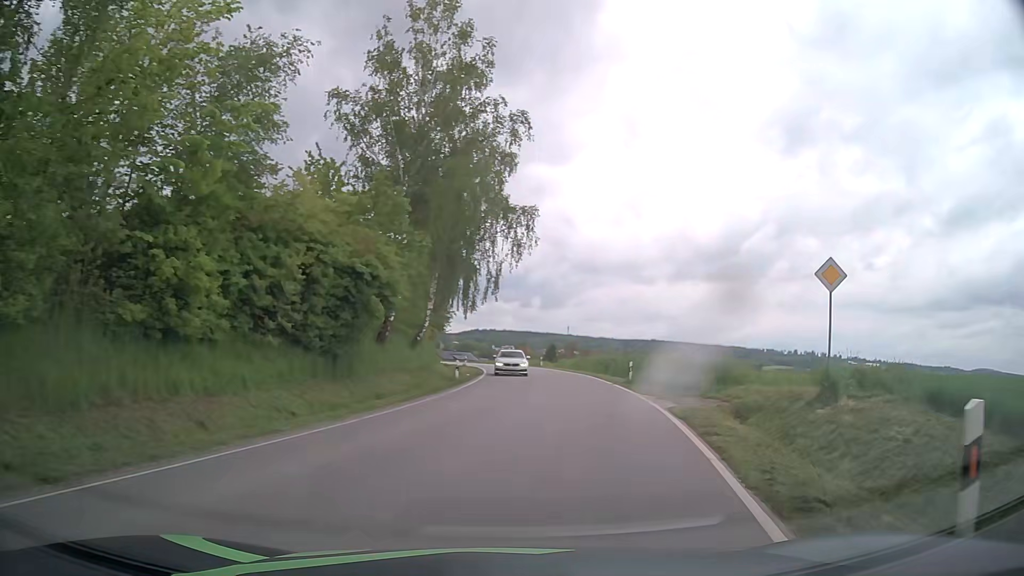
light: Day
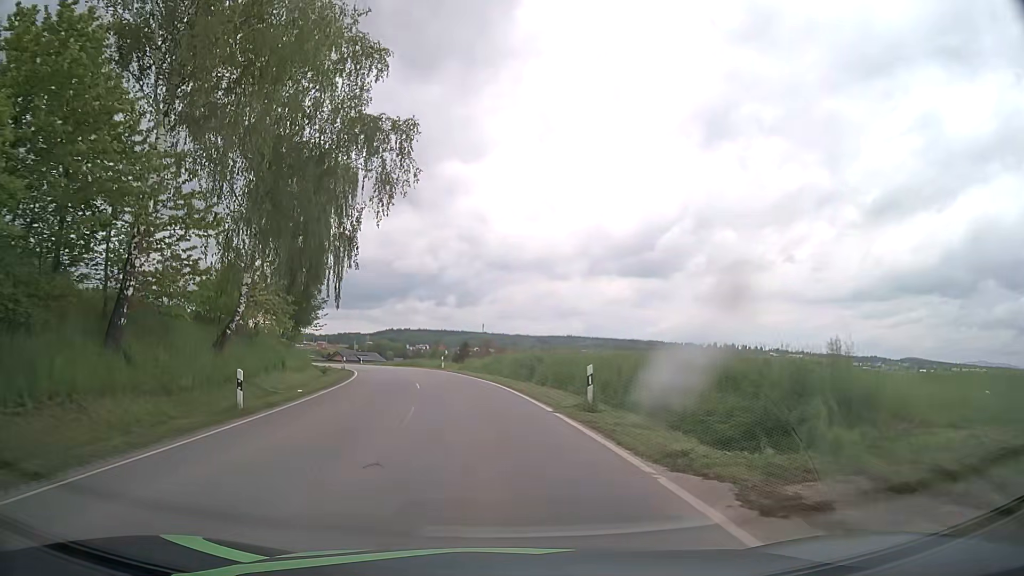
(+1.7, +16.1) m; +7°
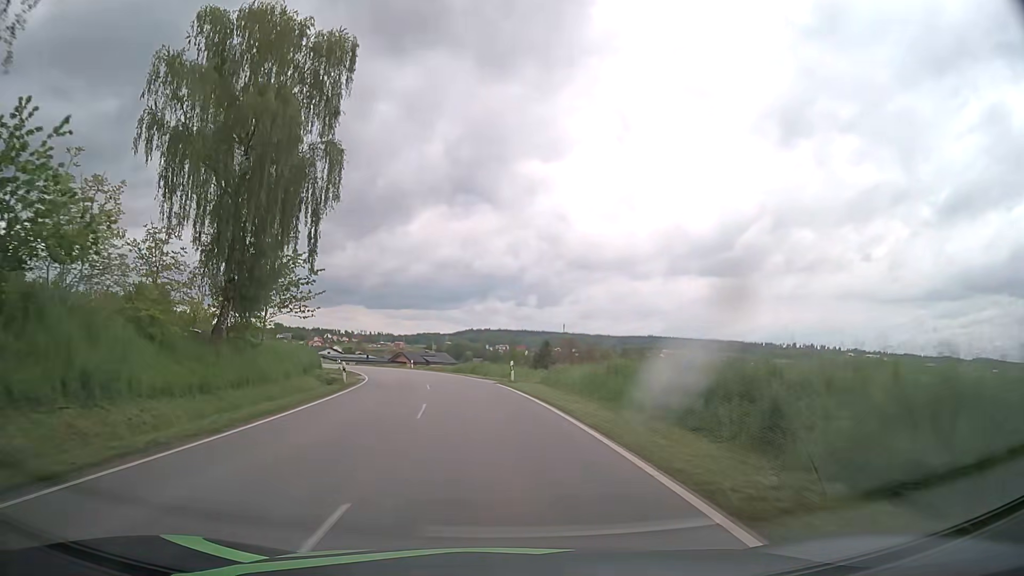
(-1.3, +22.5) m; -7°
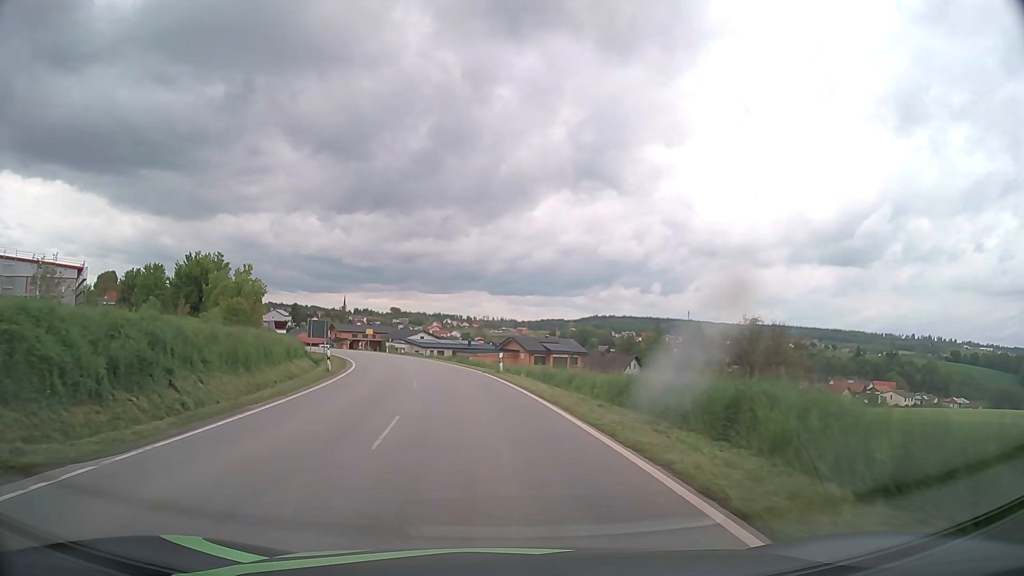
(-3.7, +41.0) m; -10°
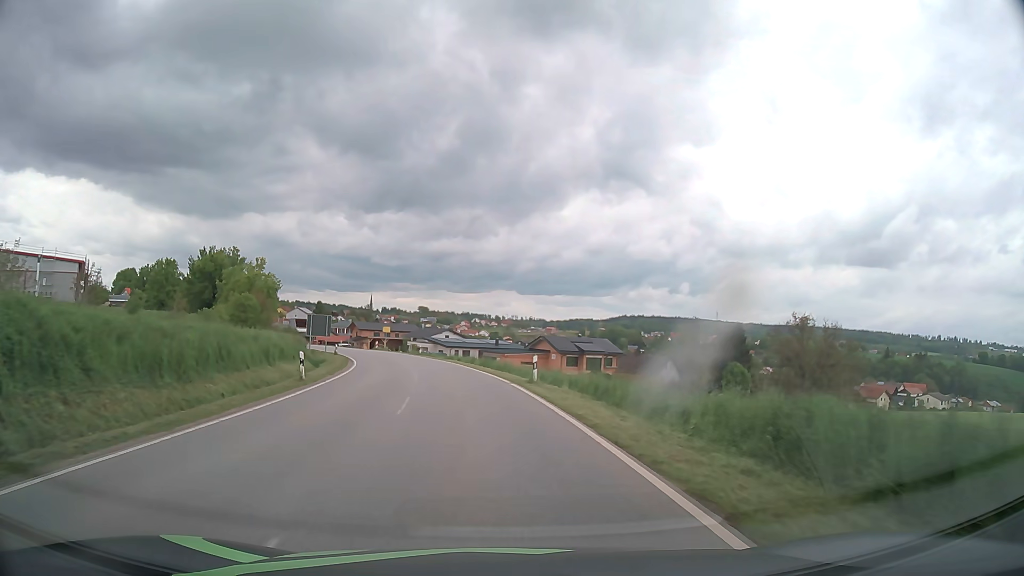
(-0.2, +8.0) m; -2°
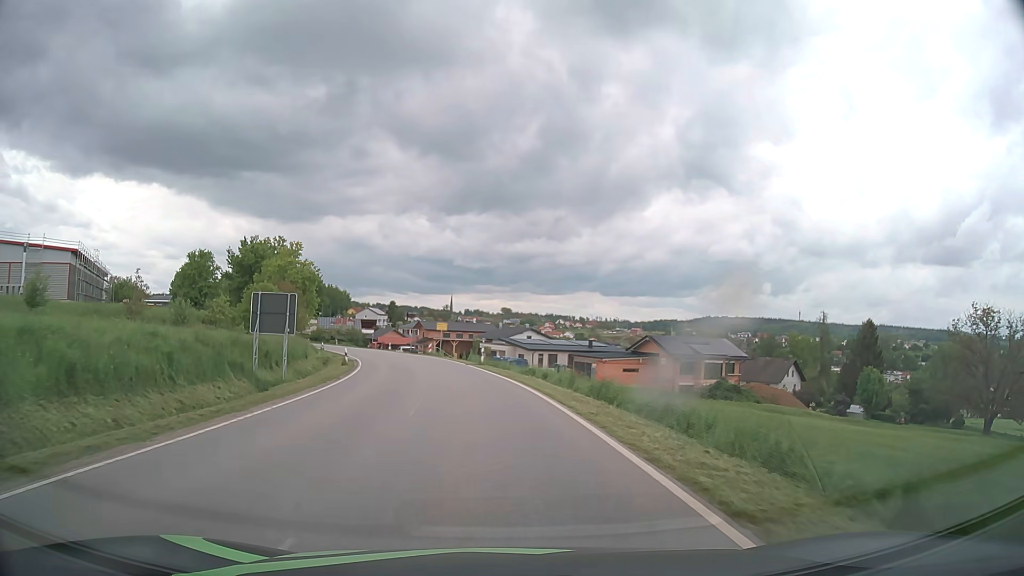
(-1.6, +23.8) m; -7°
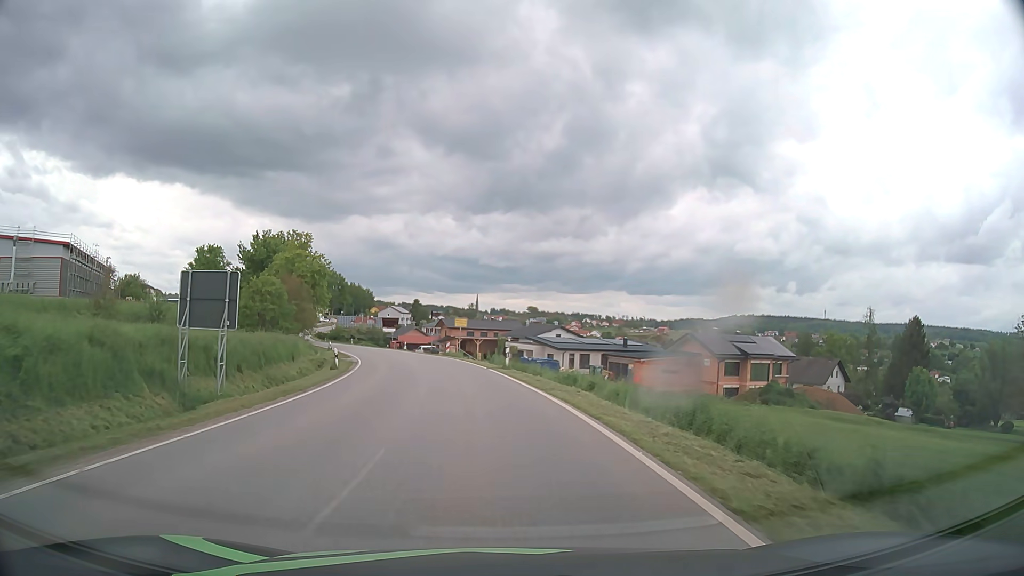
(-0.1, +7.9) m; -2°
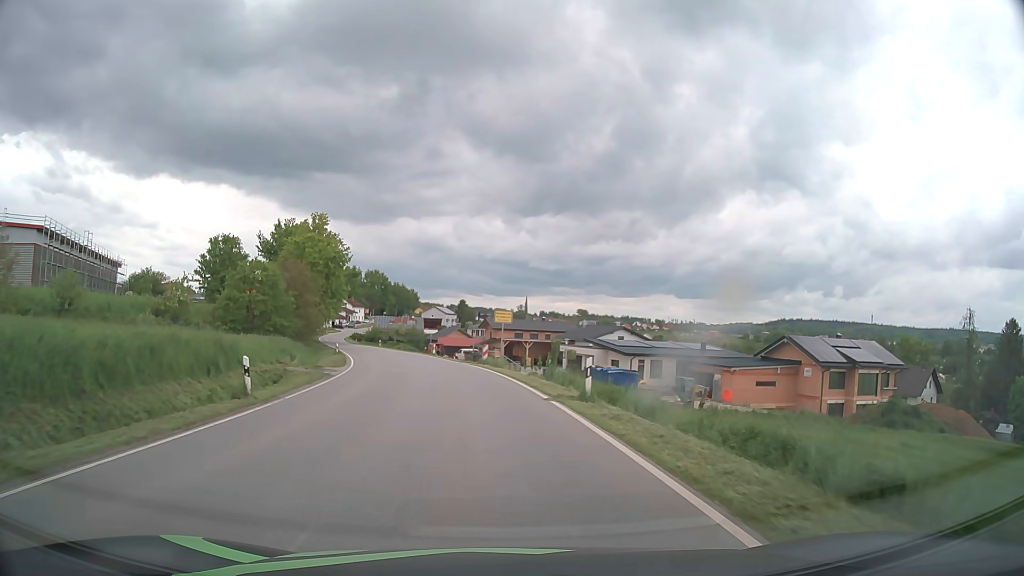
(-0.6, +15.8) m; -4°
(0, +10) (-1, +20) (-2, +30) (-4, +40) (-6, +49) (-9, +59) (-12, +69) (-15, +78) (-18, +88) (-21, +97) m
